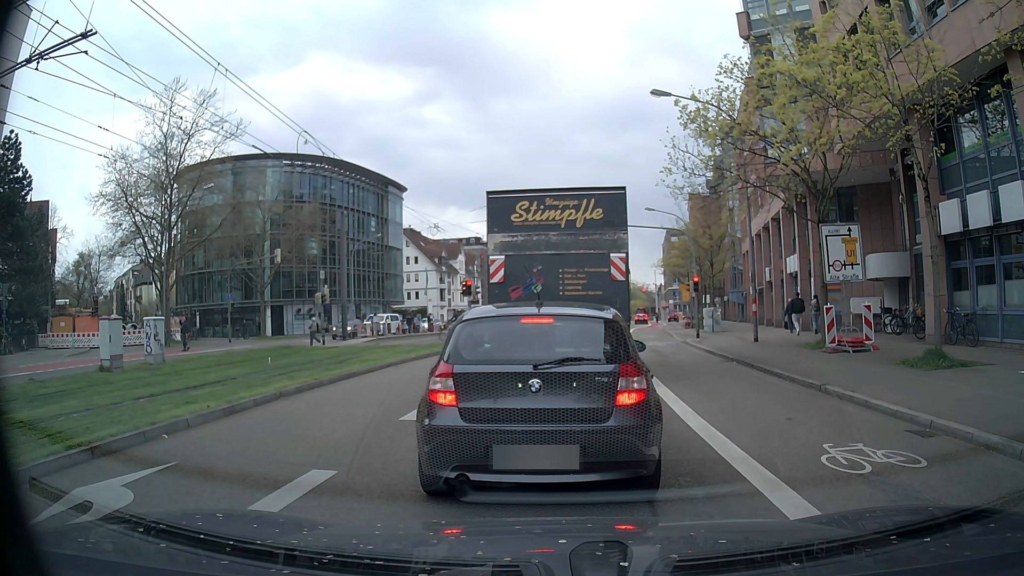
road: secondary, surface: asphalt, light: Day
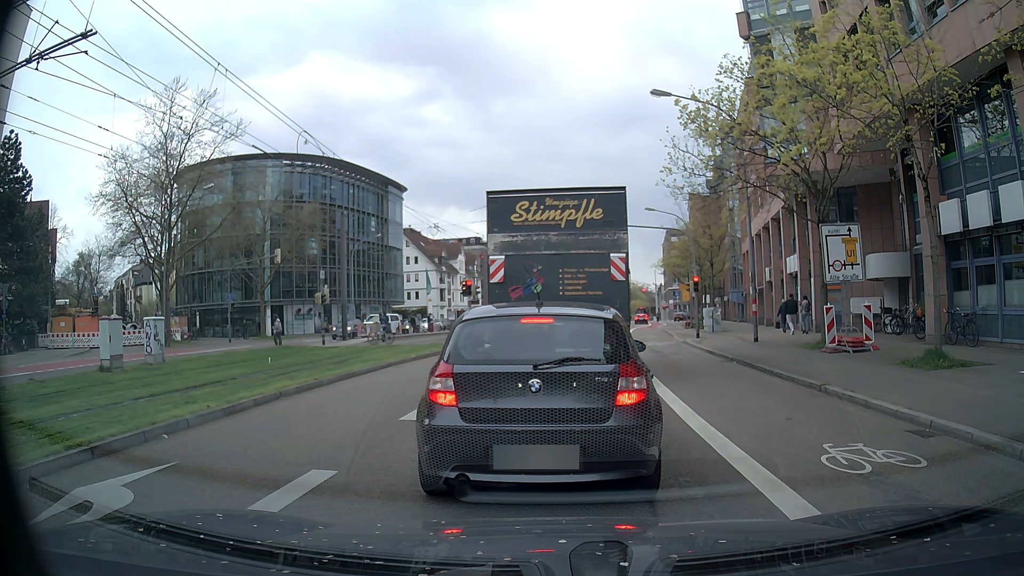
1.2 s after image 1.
(0.0, 0.0) m; 0°
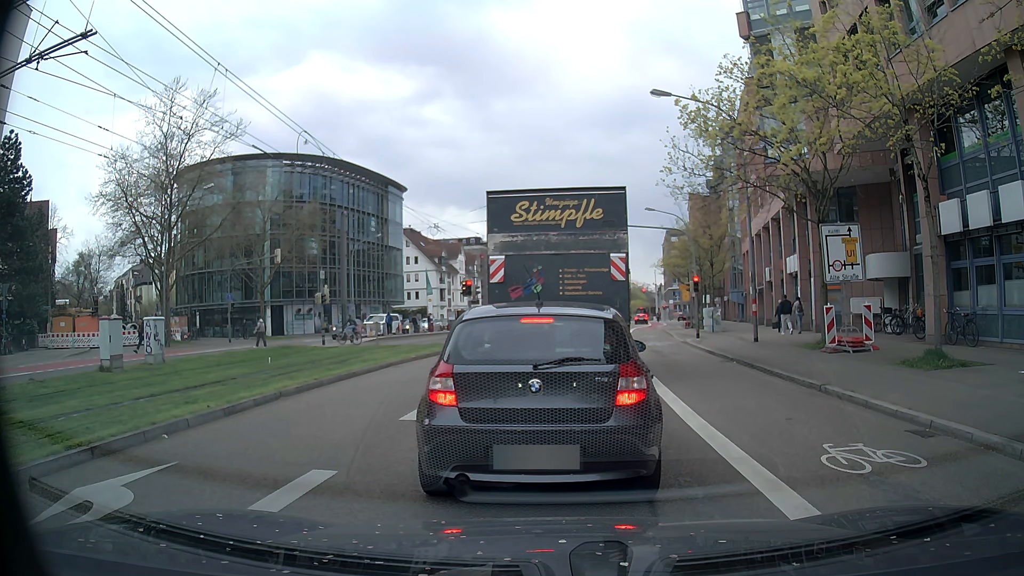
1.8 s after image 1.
(0.0, 0.0) m; 0°
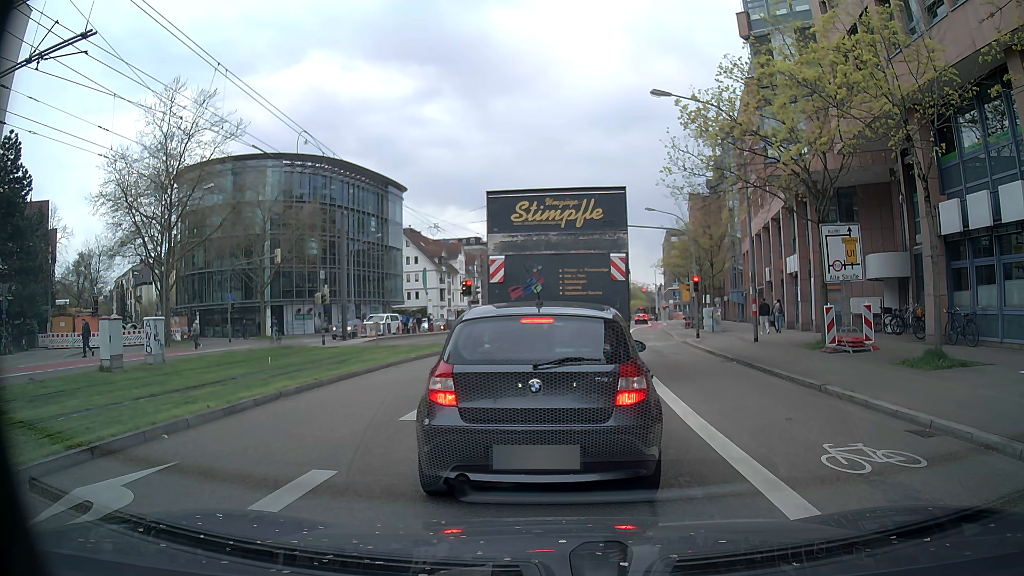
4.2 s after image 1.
(0.0, 0.0) m; 0°
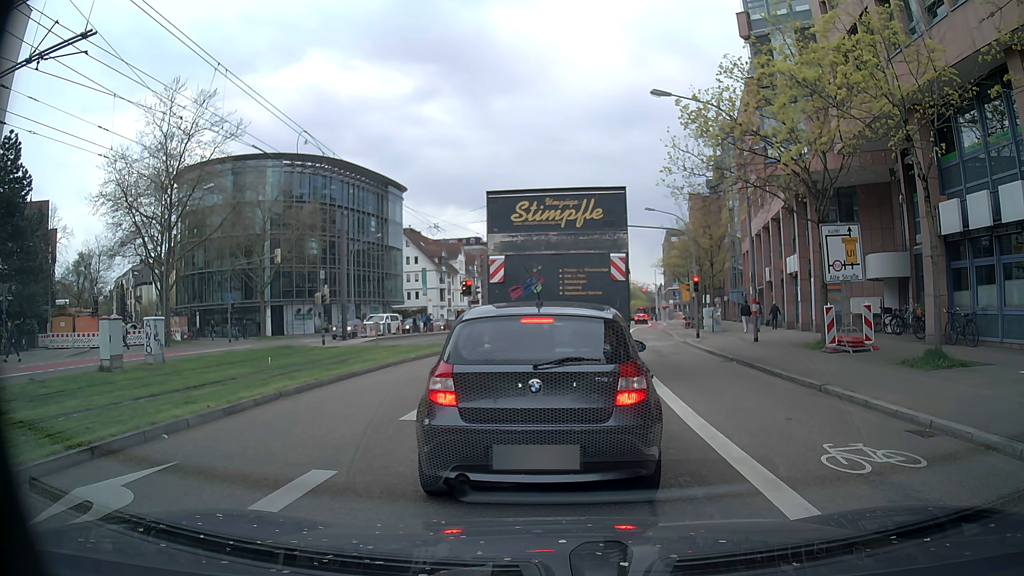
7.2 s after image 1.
(0.0, 0.0) m; 0°
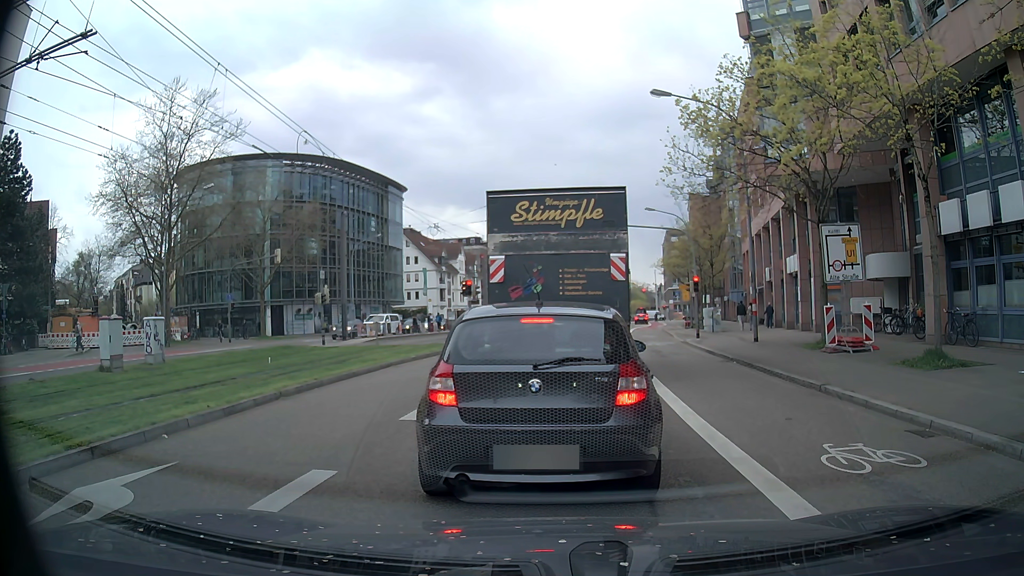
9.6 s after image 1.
(0.0, 0.0) m; 0°
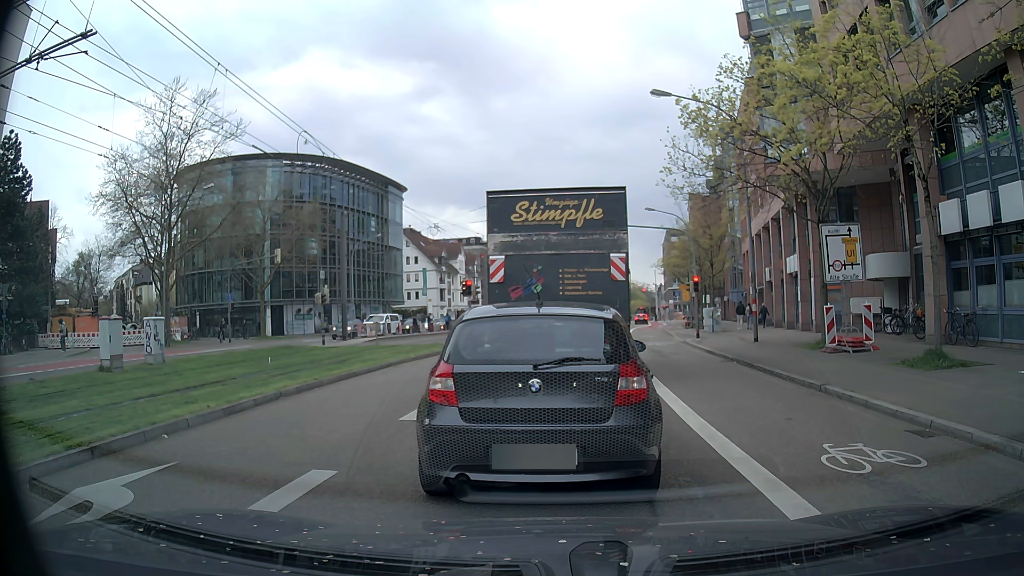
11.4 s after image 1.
(0.0, 0.0) m; 0°
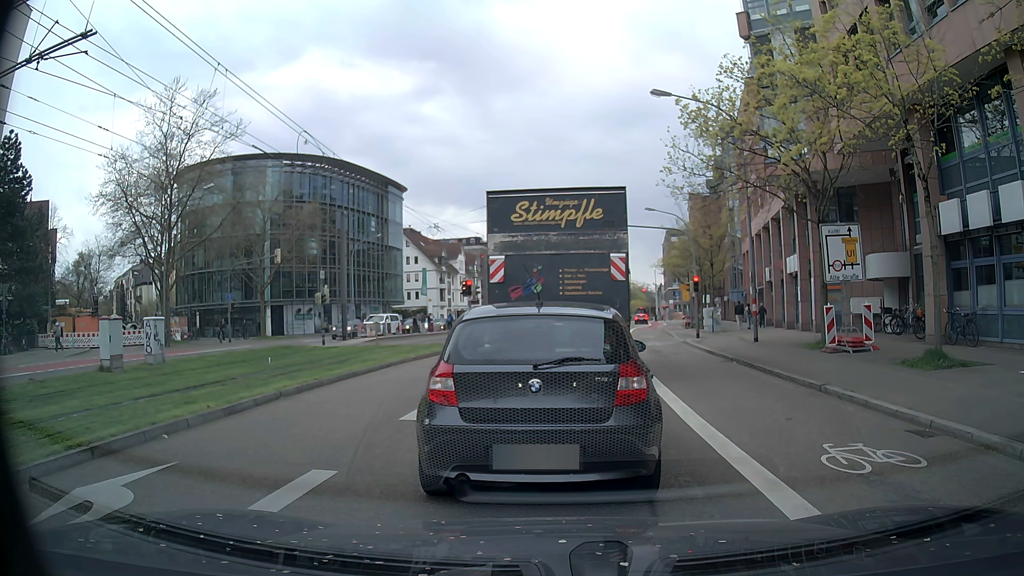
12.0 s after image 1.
(0.0, 0.0) m; 0°
